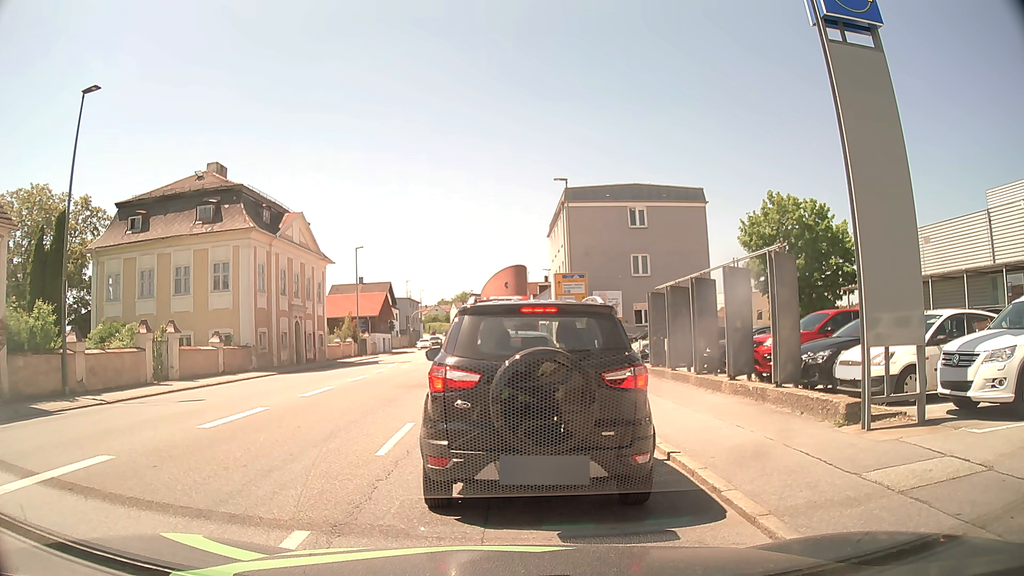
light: Day
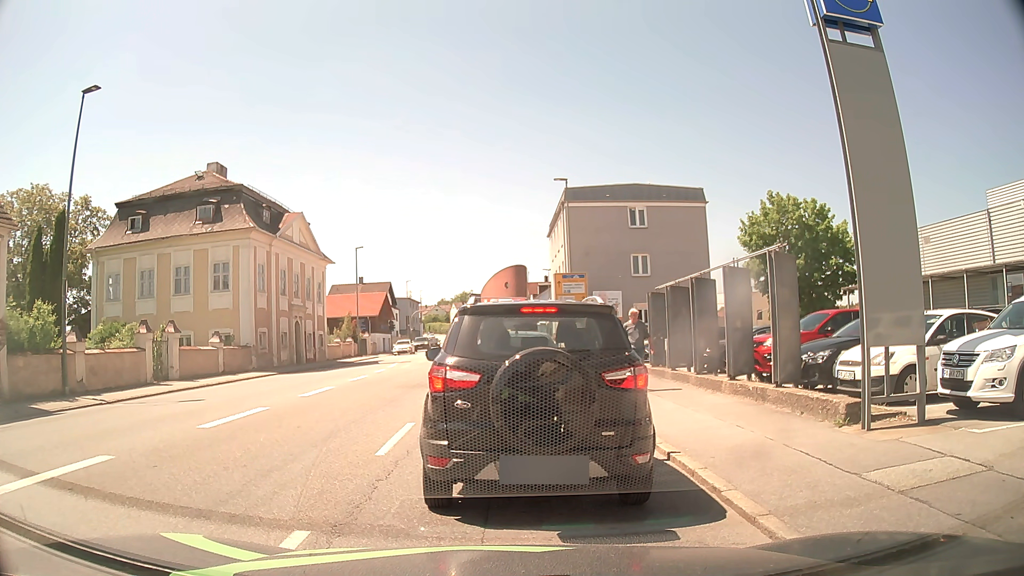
(0.0, 0.0) m; 0°
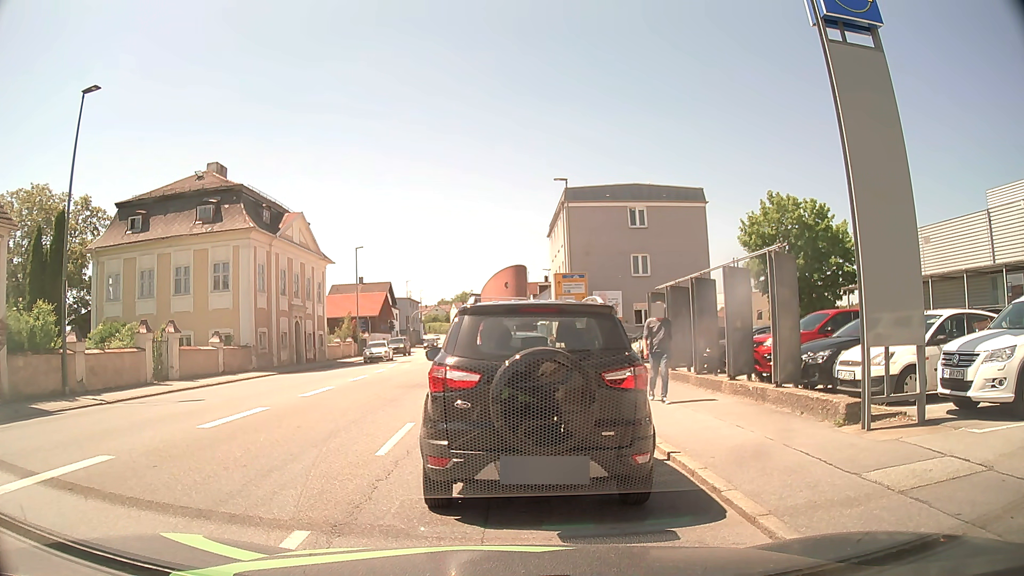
(0.0, 0.0) m; 0°
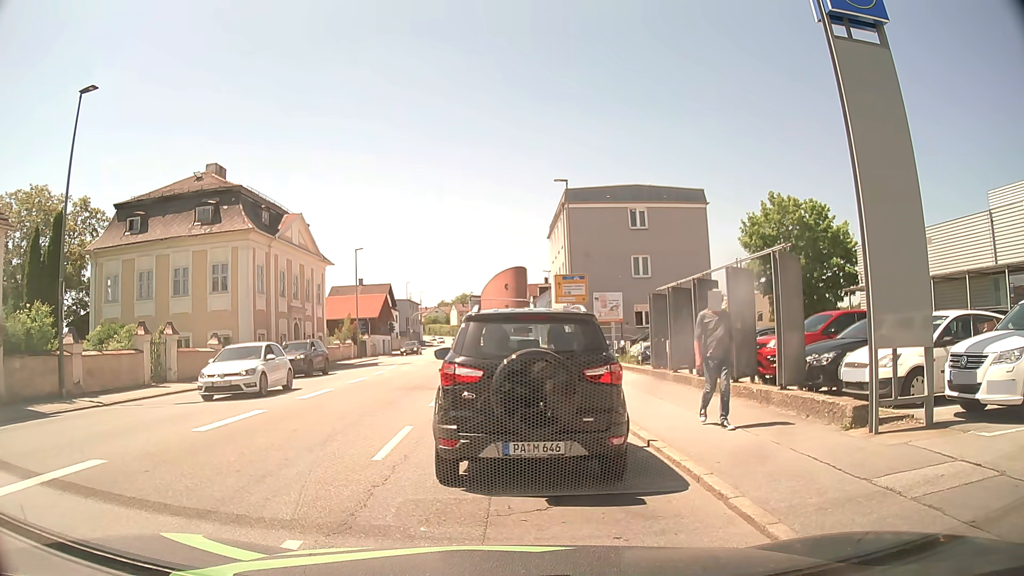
(0.0, +0.2) m; 0°
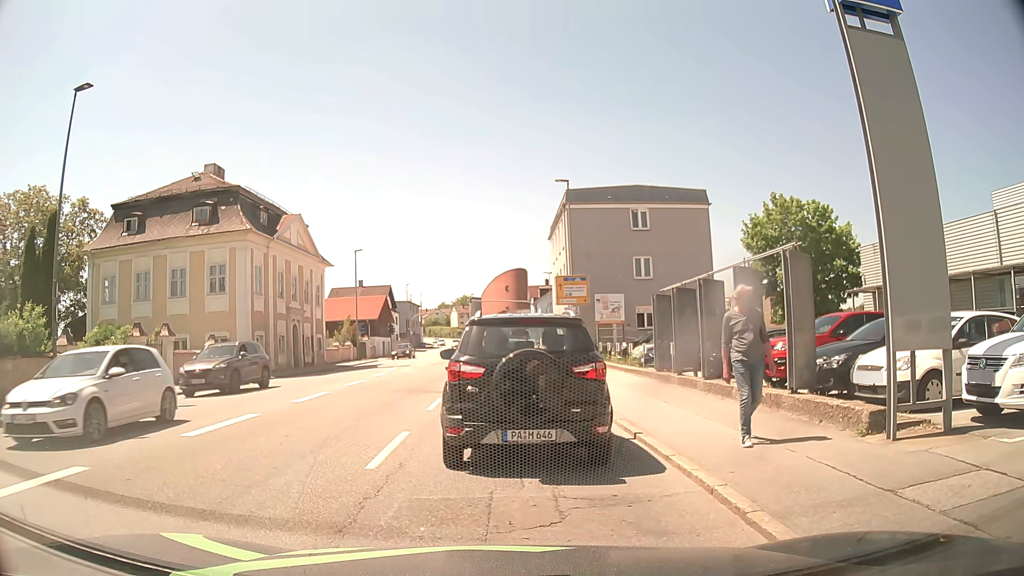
(0.0, +0.4) m; 0°
